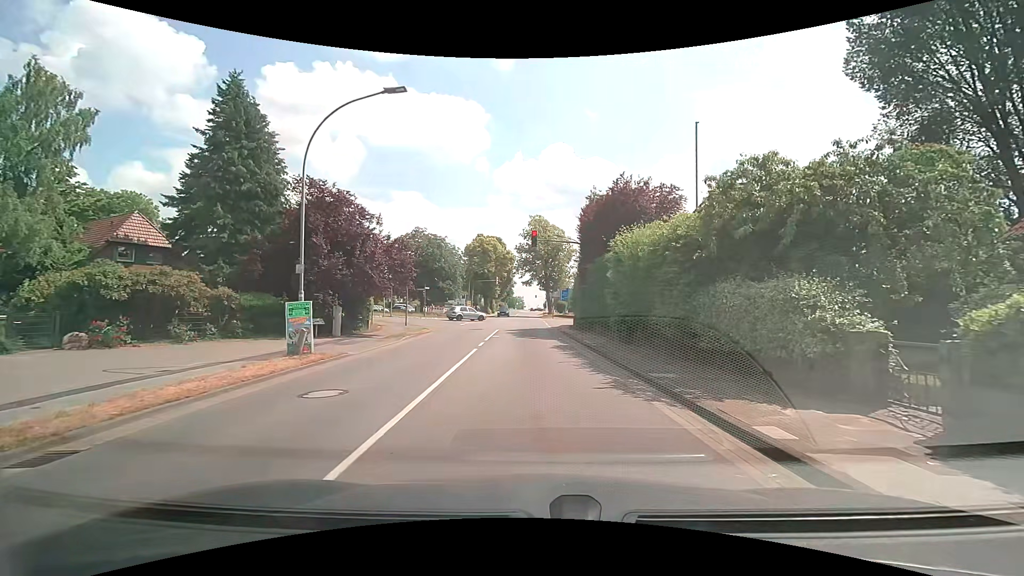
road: secondary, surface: asphalt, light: Day
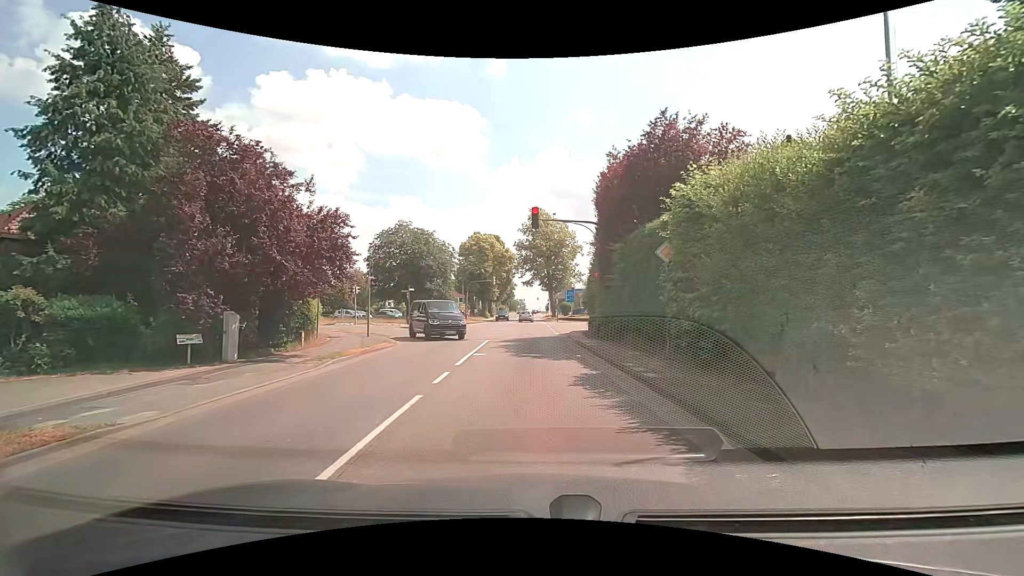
(+0.1, +8.3) m; +1°
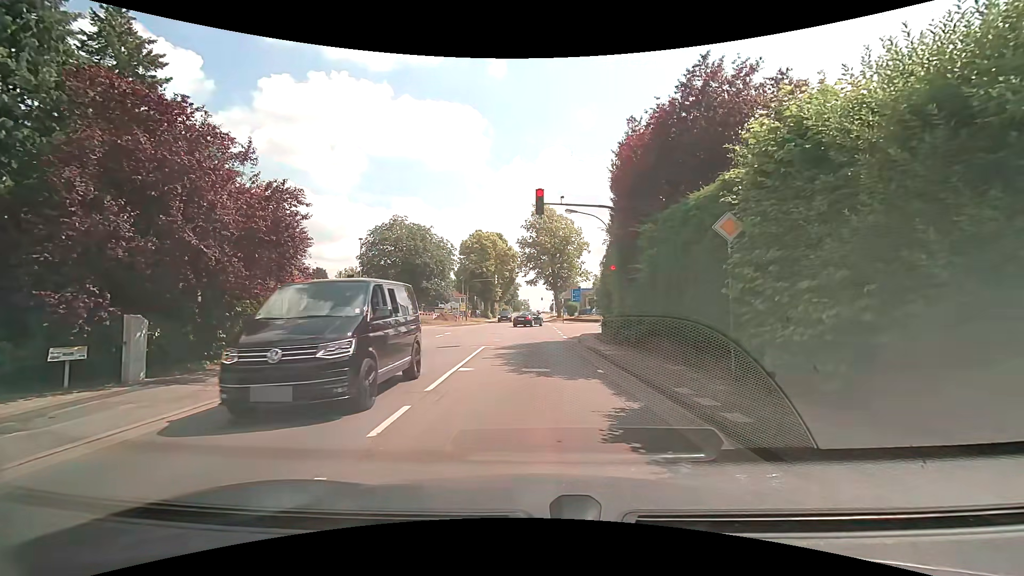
(0.0, +3.8) m; -2°
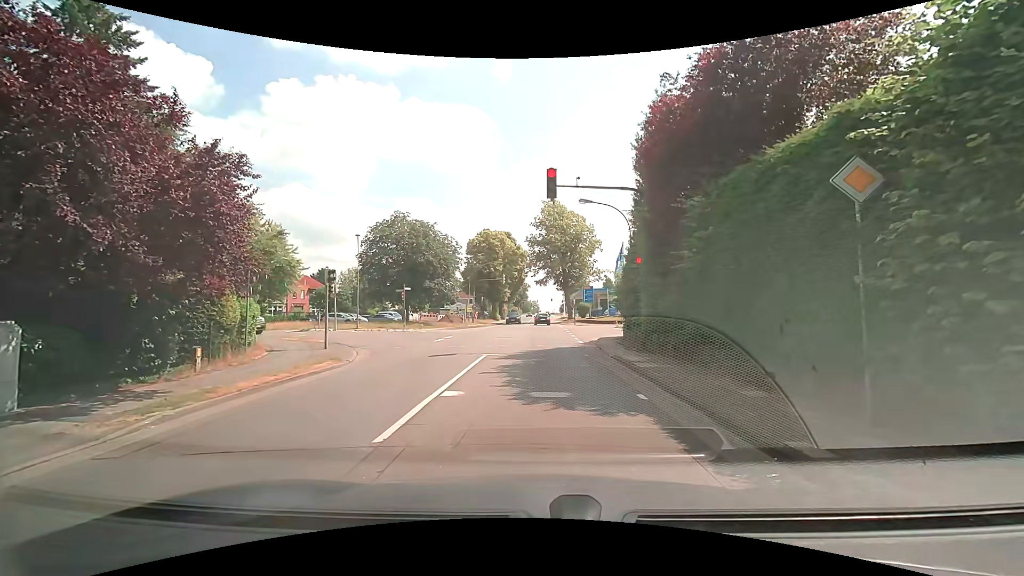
(0.0, +3.2) m; 0°
